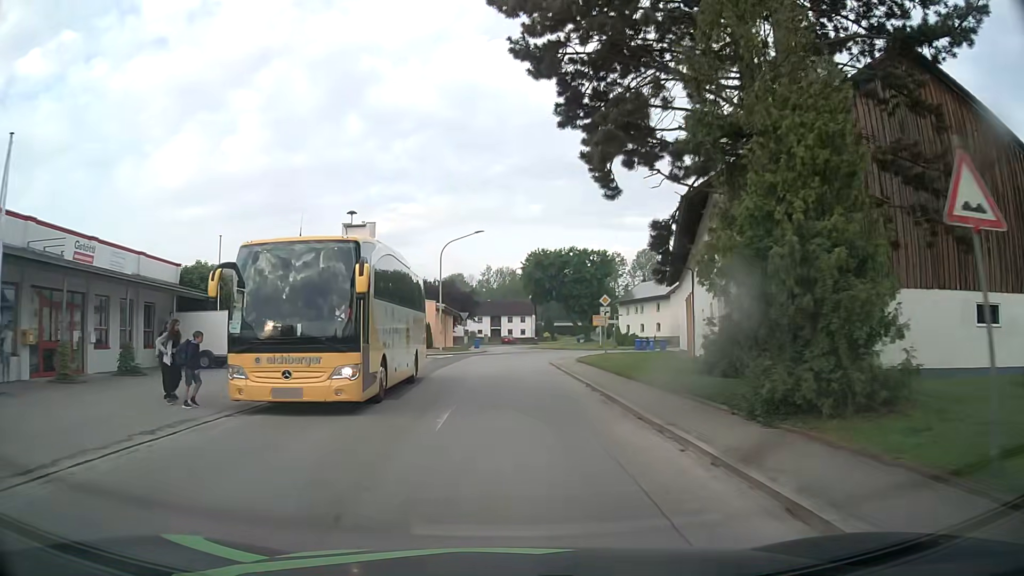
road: tertiary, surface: asphalt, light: Day
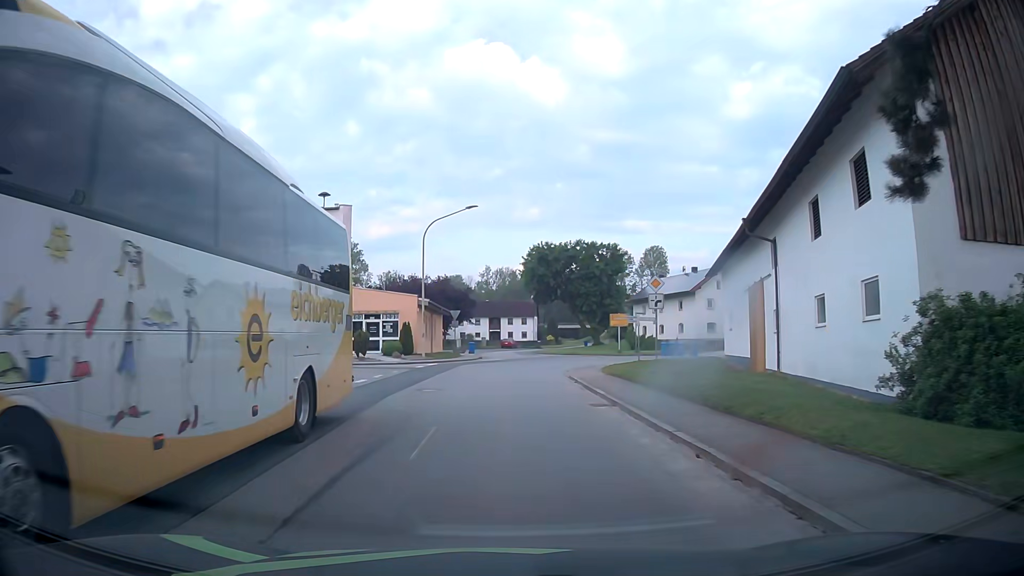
(0.0, +11.1) m; 0°
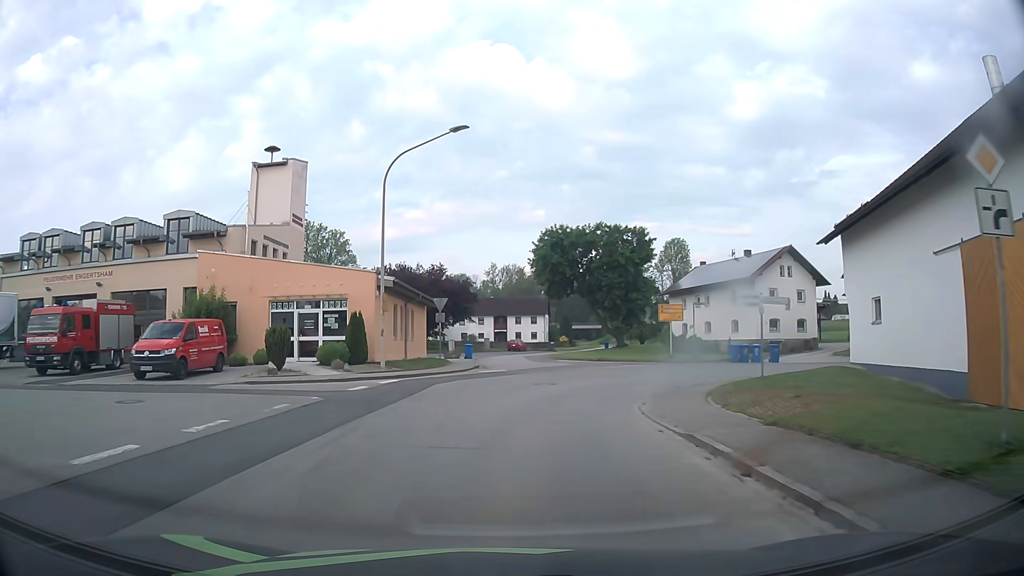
(-0.1, +15.9) m; -1°
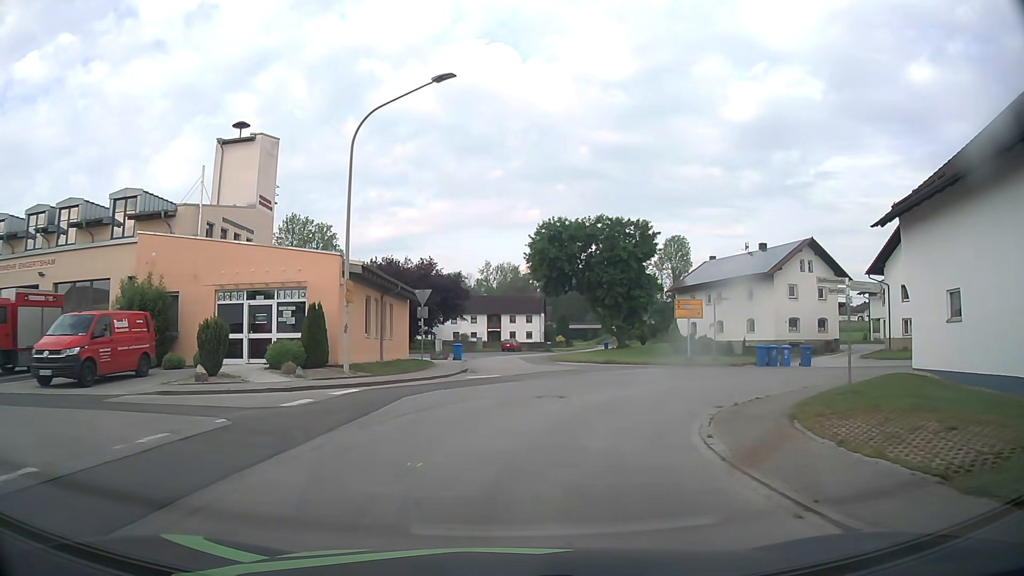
(0.0, +5.2) m; 0°
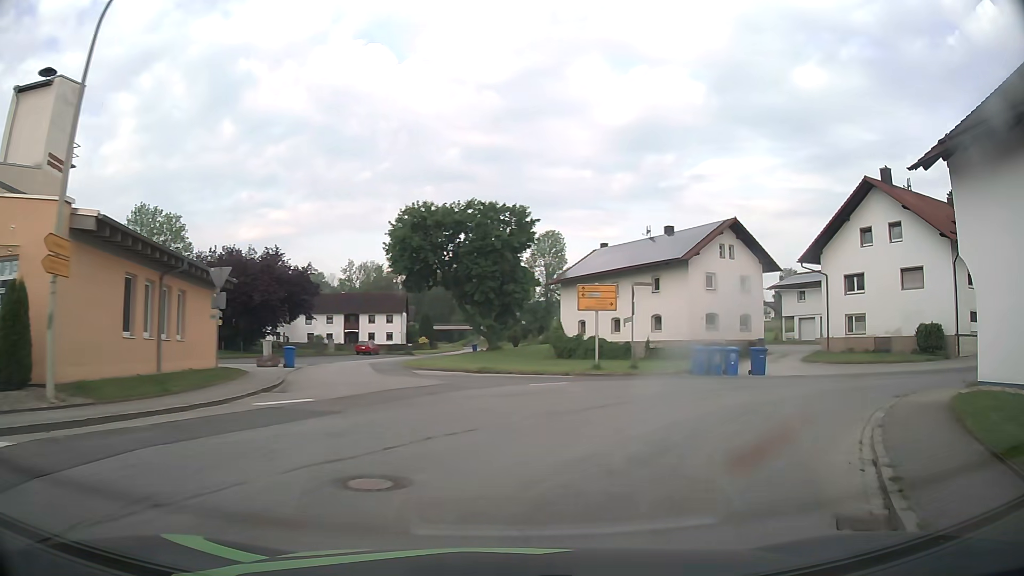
(+0.8, +9.7) m; +12°
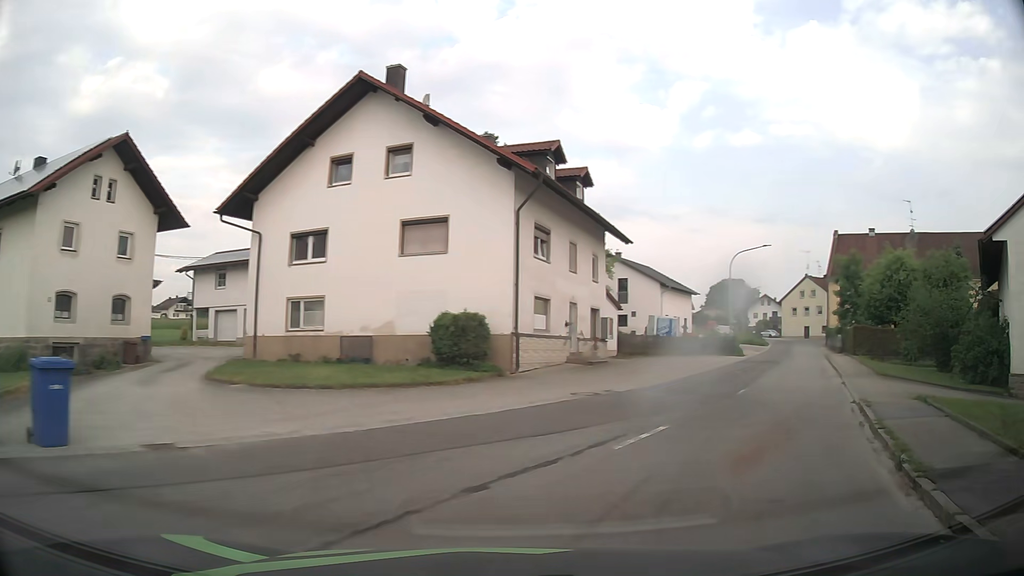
(+7.0, +16.5) m; +48°
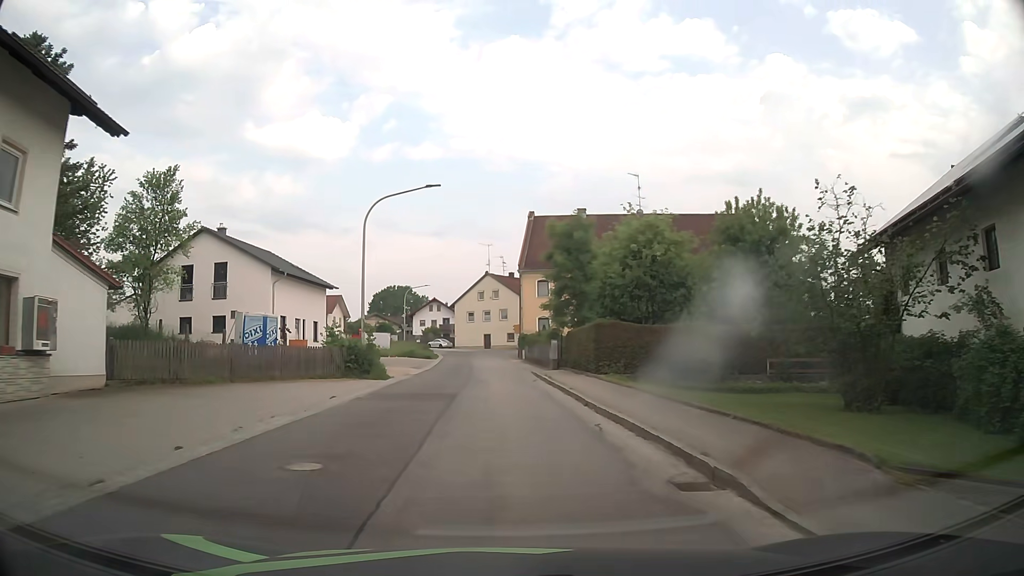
(+7.6, +19.2) m; +29°
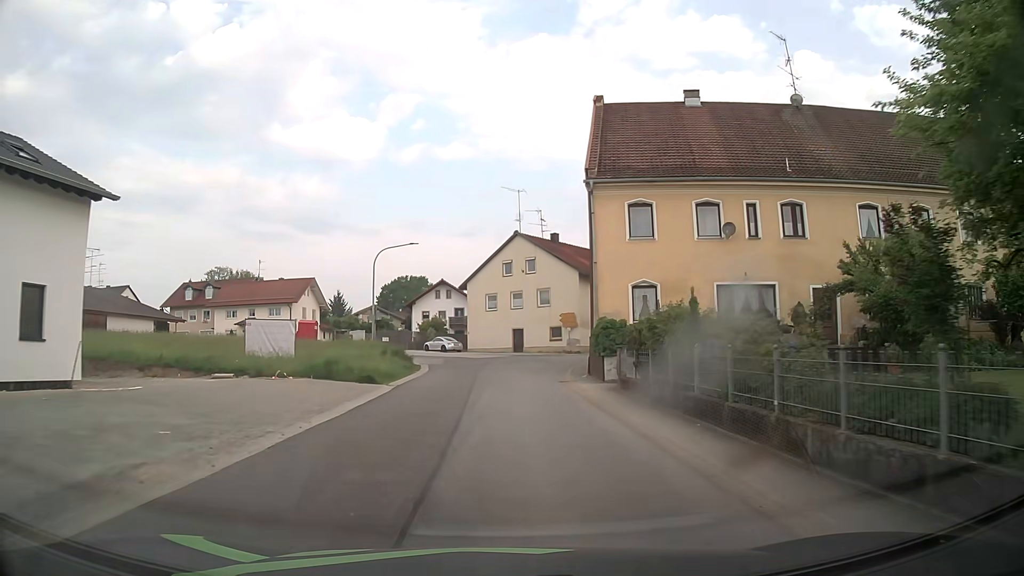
(-1.0, +33.7) m; -3°
(0, +10) (0, +20) (+1, +30) (+2, +40) (+7, +49) (+13, +56) (+21, +63) (+28, +70) (+35, +77) (+42, +84) m
